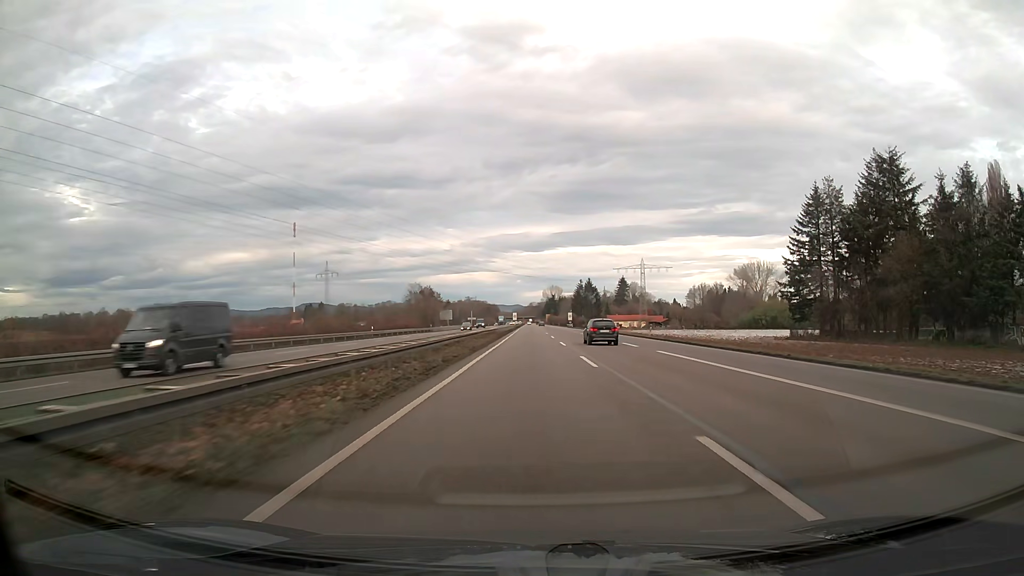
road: trunk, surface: asphalt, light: Day
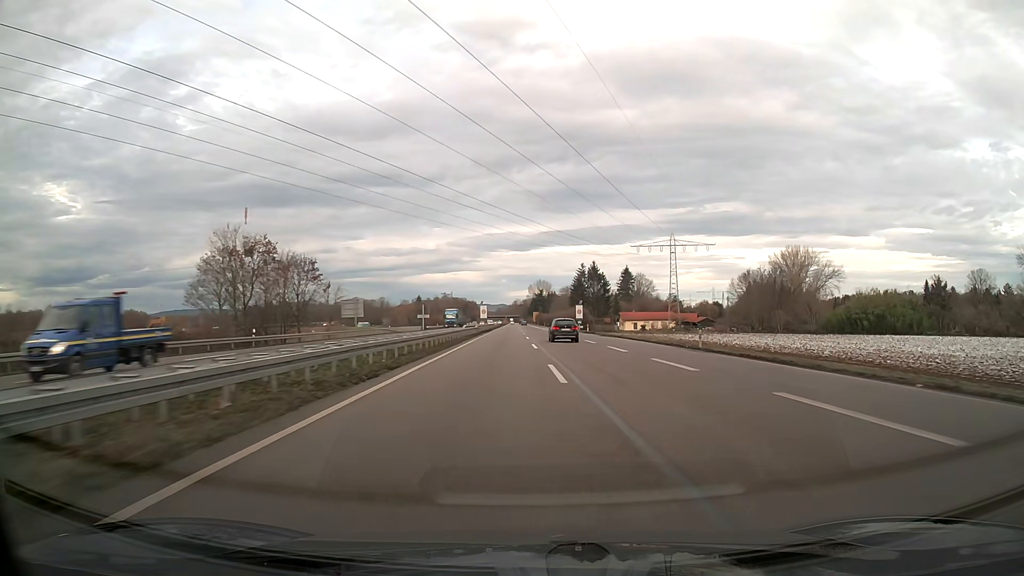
(+0.8, +79.3) m; +1°
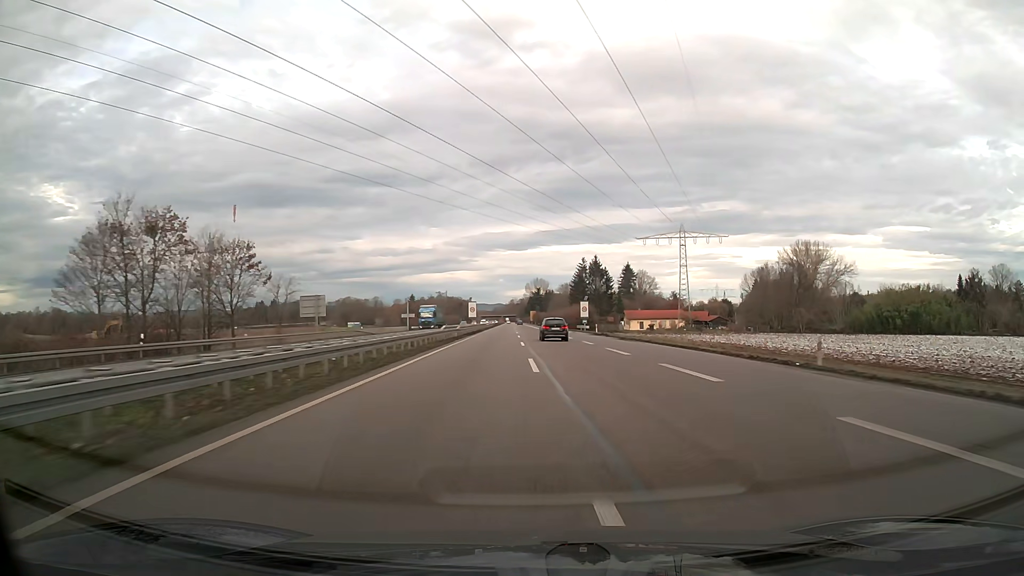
(0.0, +15.8) m; 0°
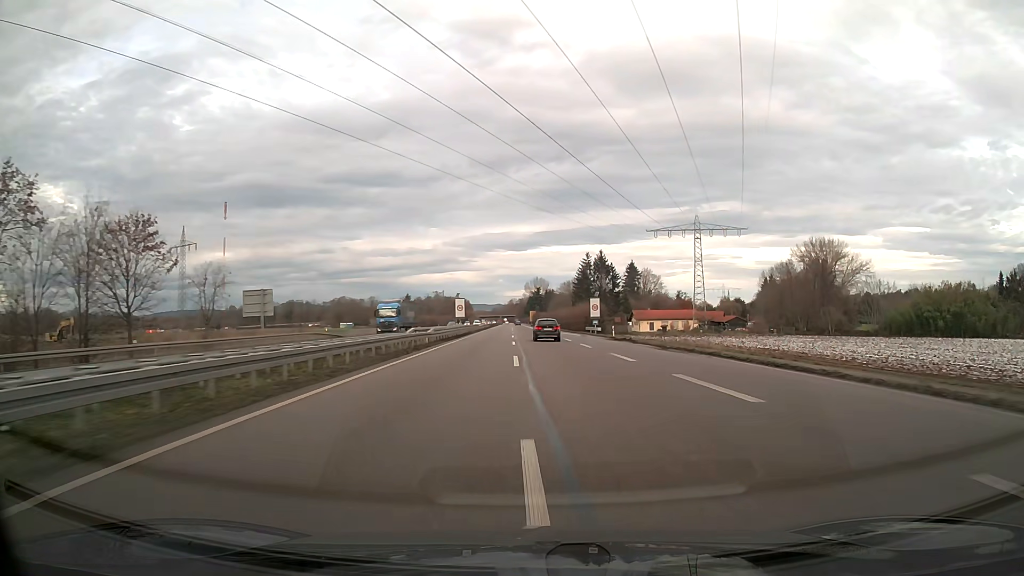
(0.0, +15.8) m; 0°
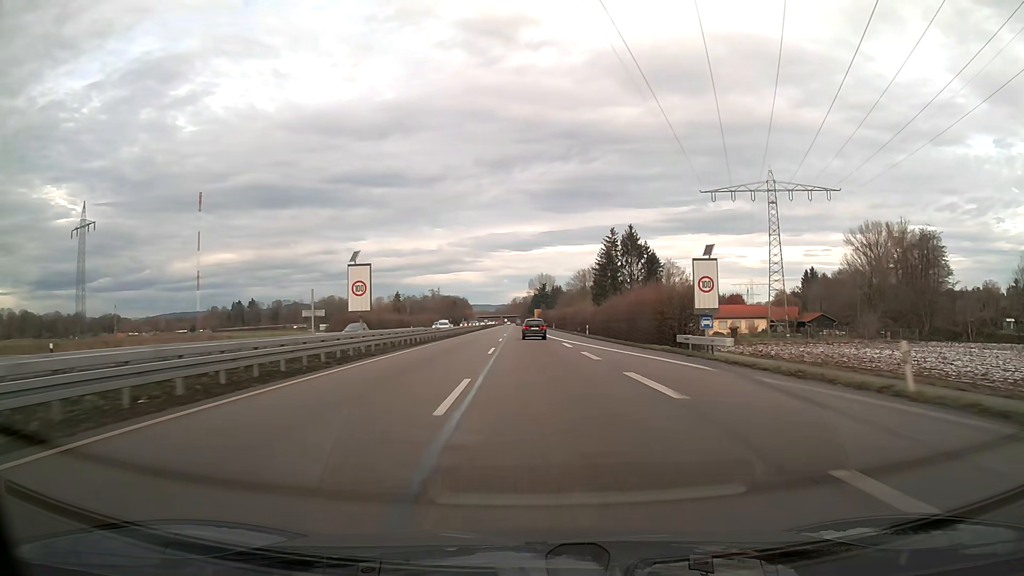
(-0.1, +47.5) m; 0°
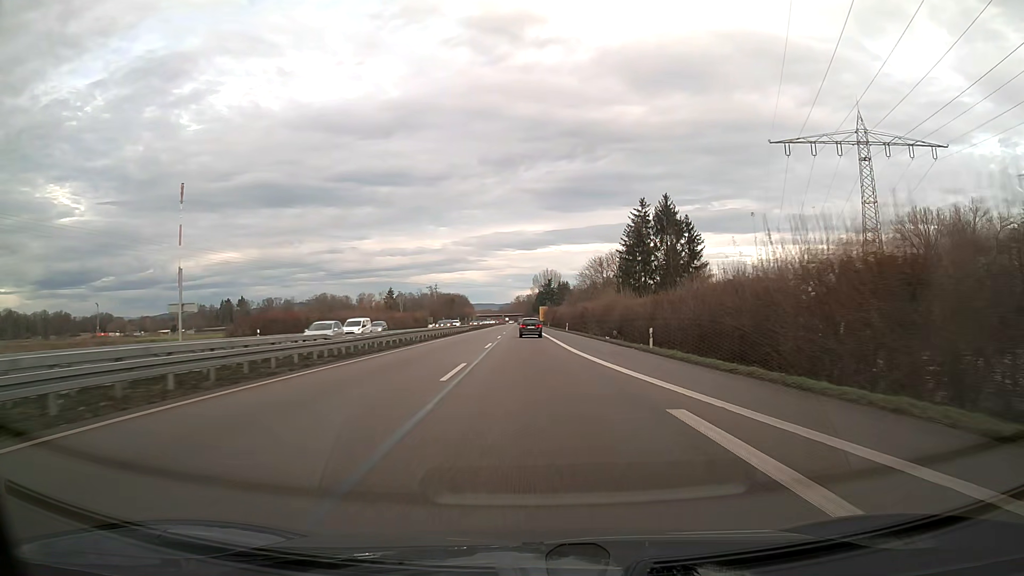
(-0.1, +31.6) m; 0°
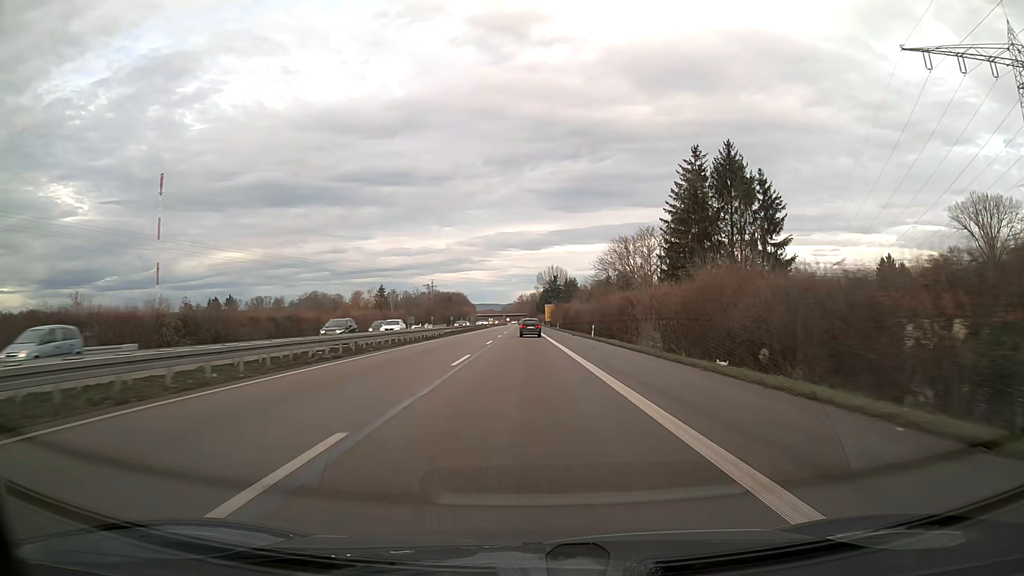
(-0.1, +31.7) m; 0°
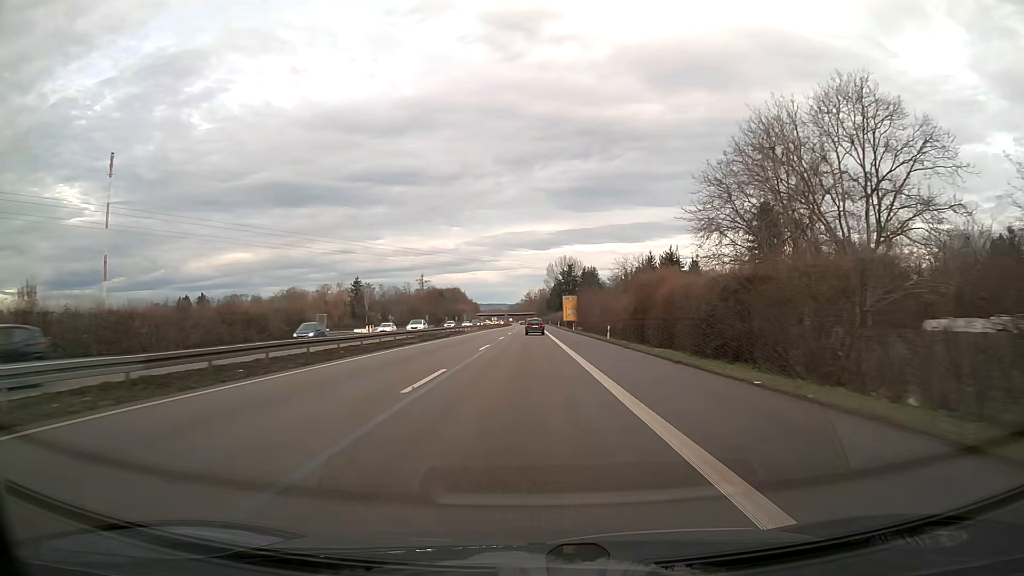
(-0.4, +63.3) m; -1°
(0, +10) (0, +20) (0, +30) (0, +40) (0, +50) (0, +60) (0, +70) (0, +80) (0, +90) (0, +100) m
